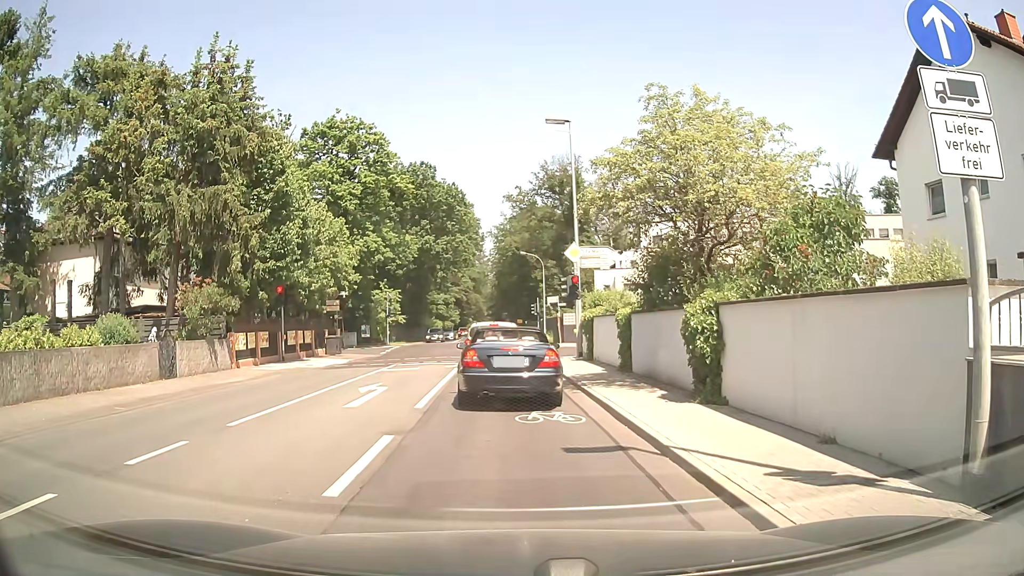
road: secondary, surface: asphalt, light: Day
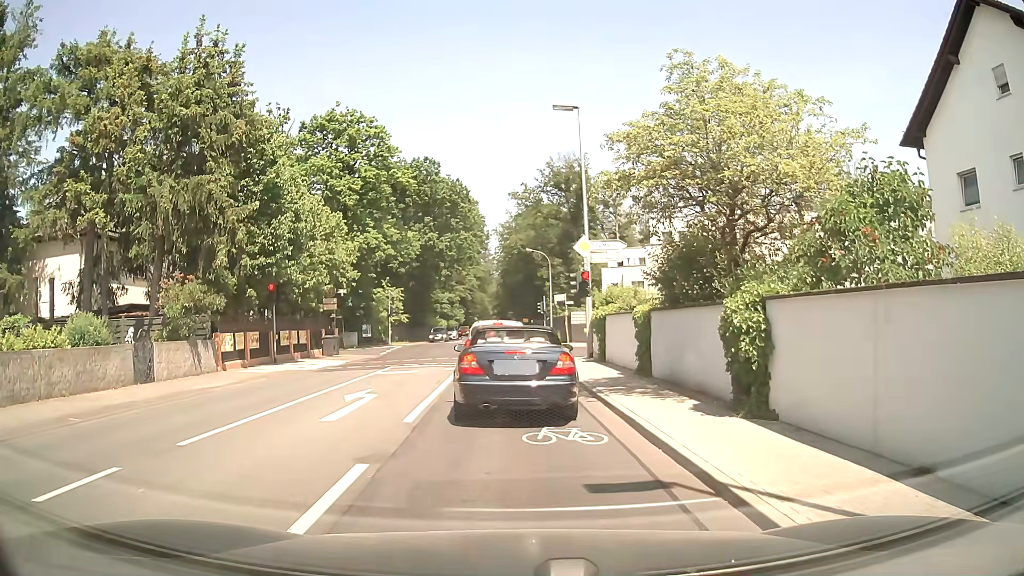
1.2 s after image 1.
(0.0, +1.8) m; +1°
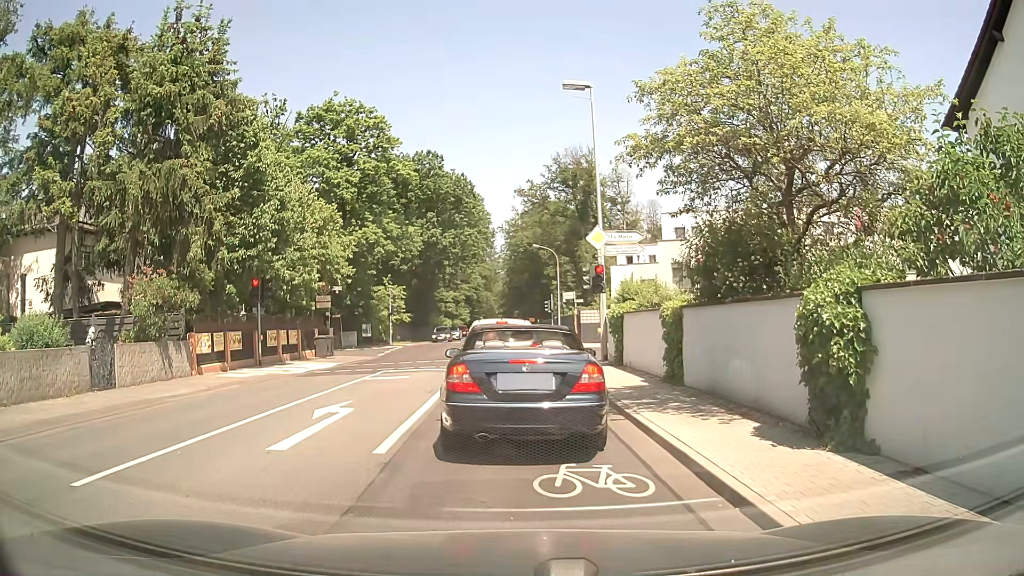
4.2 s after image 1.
(0.0, +2.4) m; -1°
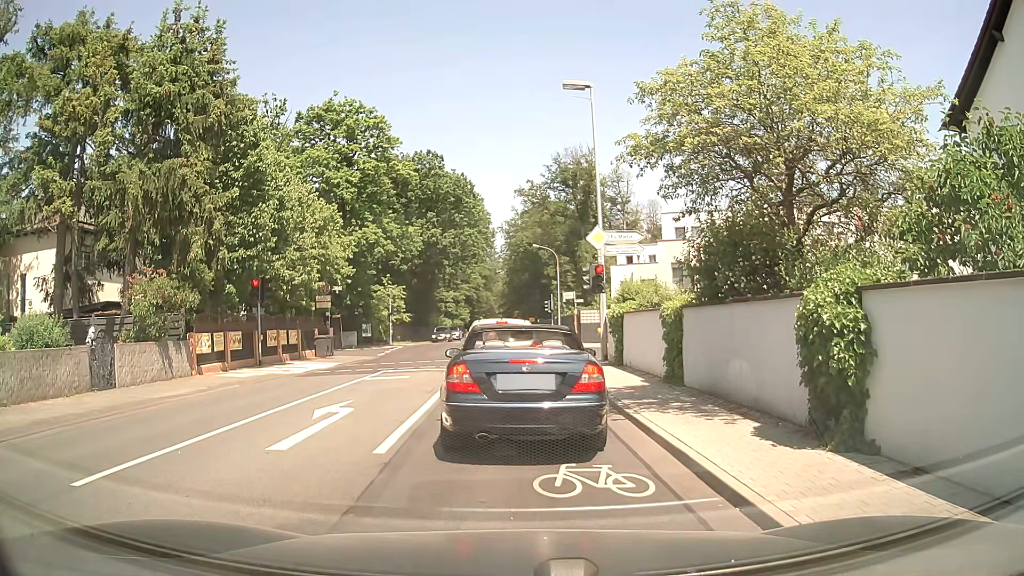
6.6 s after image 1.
(0.0, 0.0) m; 0°
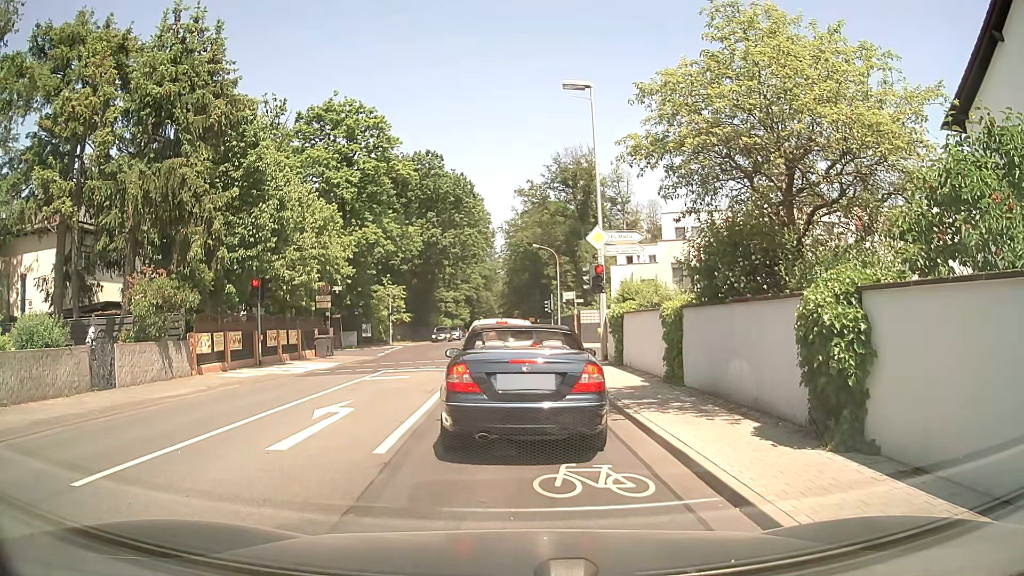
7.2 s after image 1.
(0.0, 0.0) m; 0°
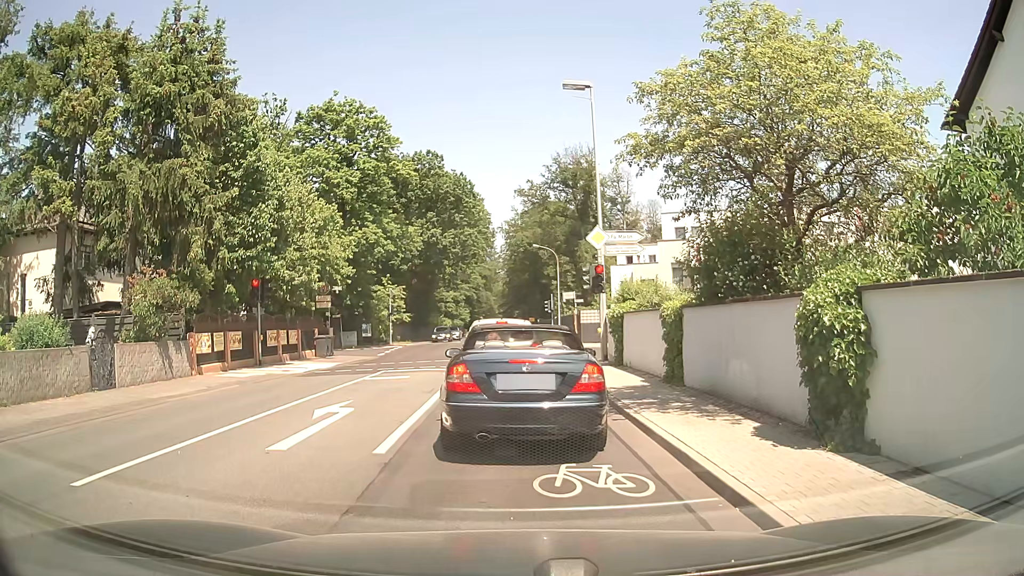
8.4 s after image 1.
(0.0, 0.0) m; 0°
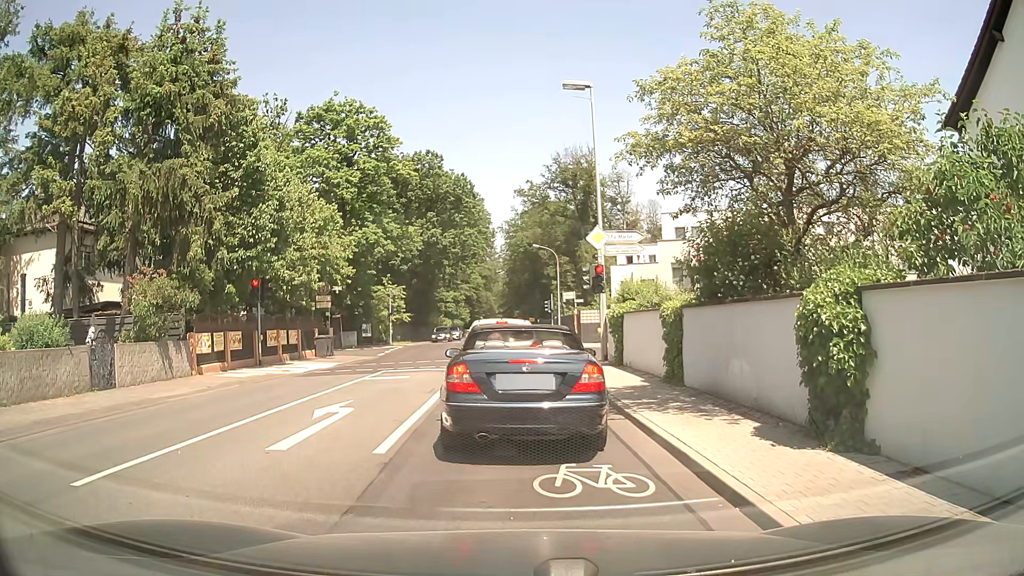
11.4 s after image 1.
(0.0, 0.0) m; 0°
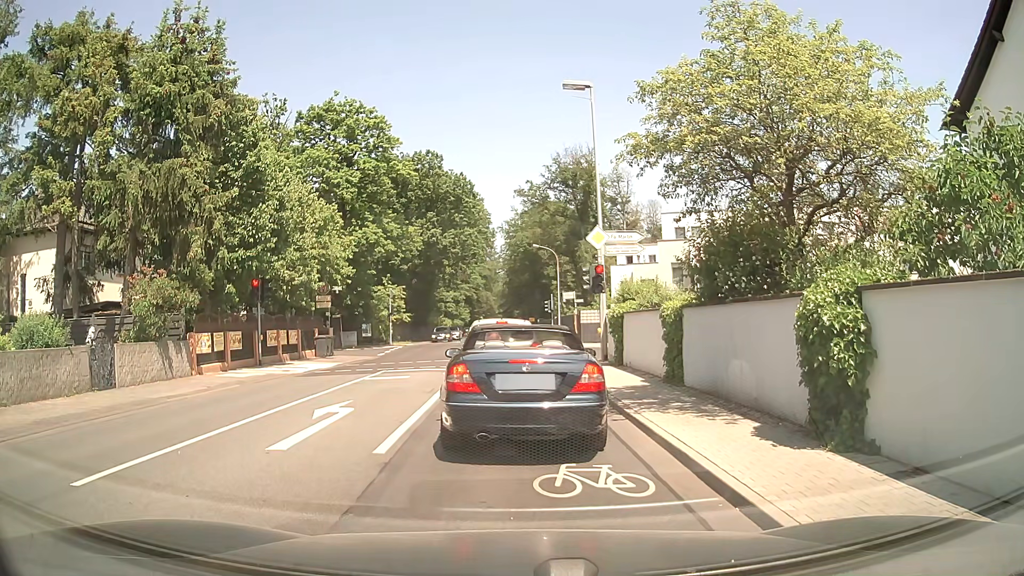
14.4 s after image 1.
(0.0, 0.0) m; 0°
(0, +10) (0, +20) (0, +30) (0, +40) (0, +50) (0, +60) (0, +70) (0, +80) (0, +90) (0, +100) m
